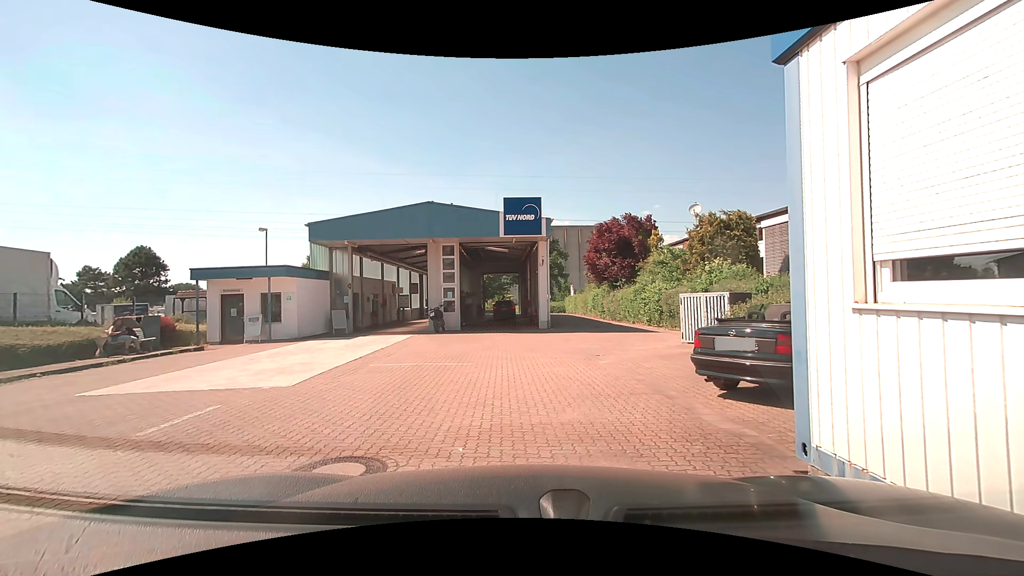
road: service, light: Day
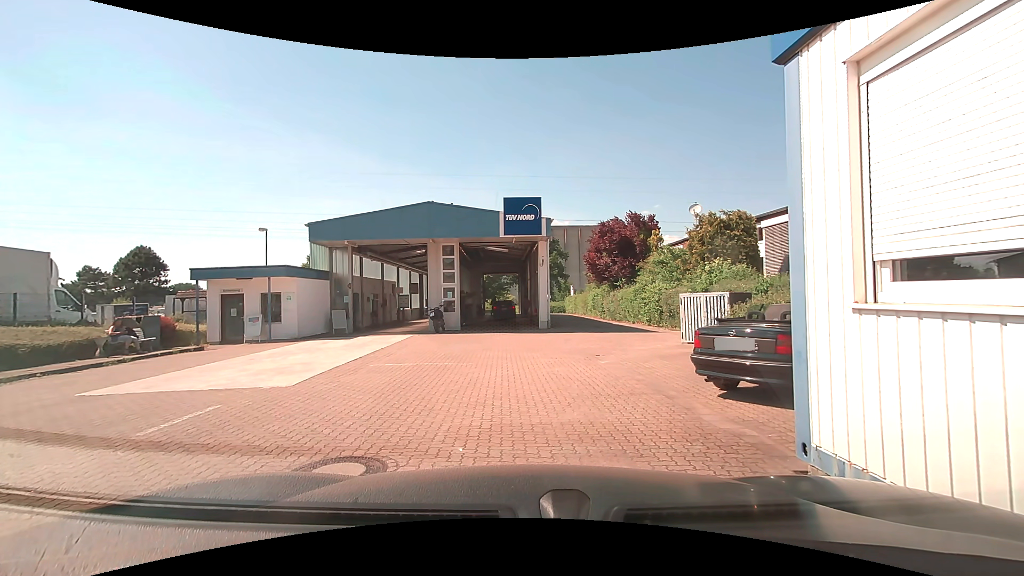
(0.0, 0.0) m; 0°
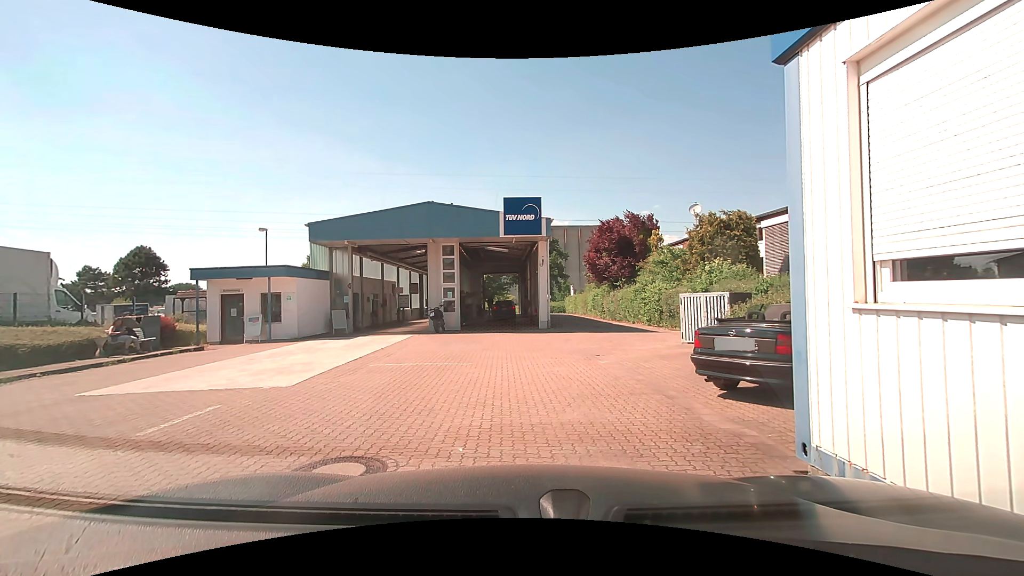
(0.0, 0.0) m; 0°
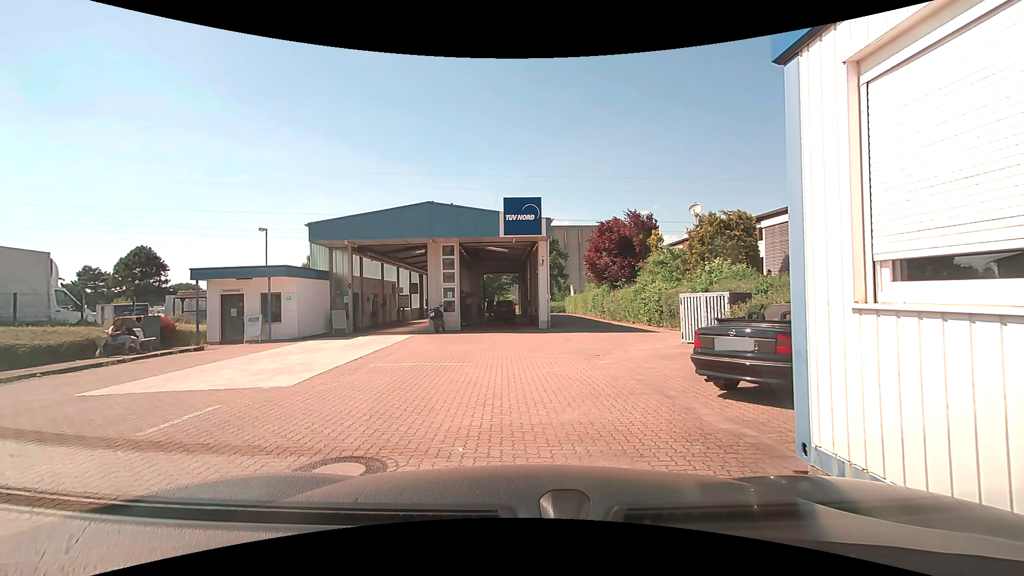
(0.0, 0.0) m; 0°
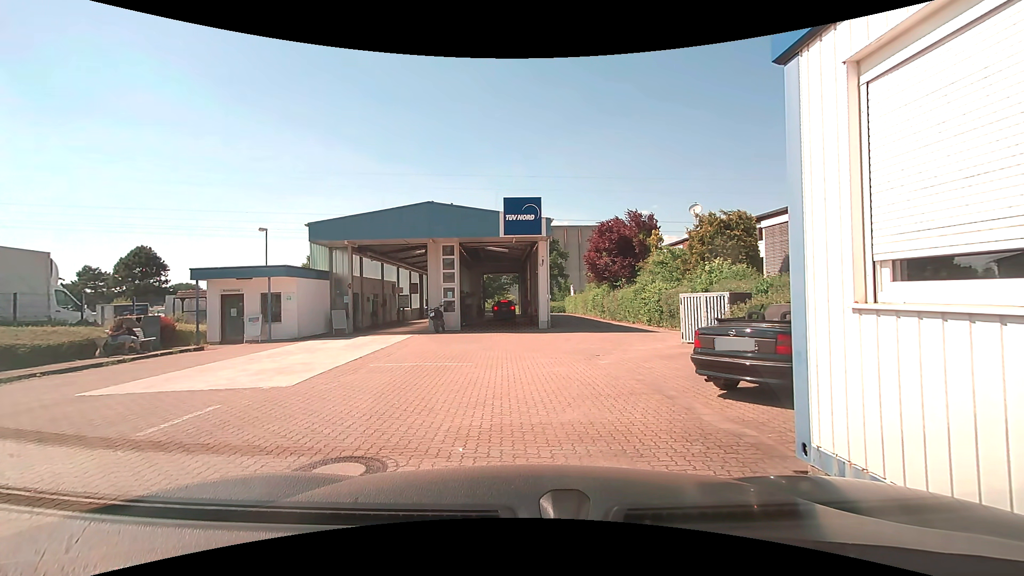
(0.0, 0.0) m; 0°
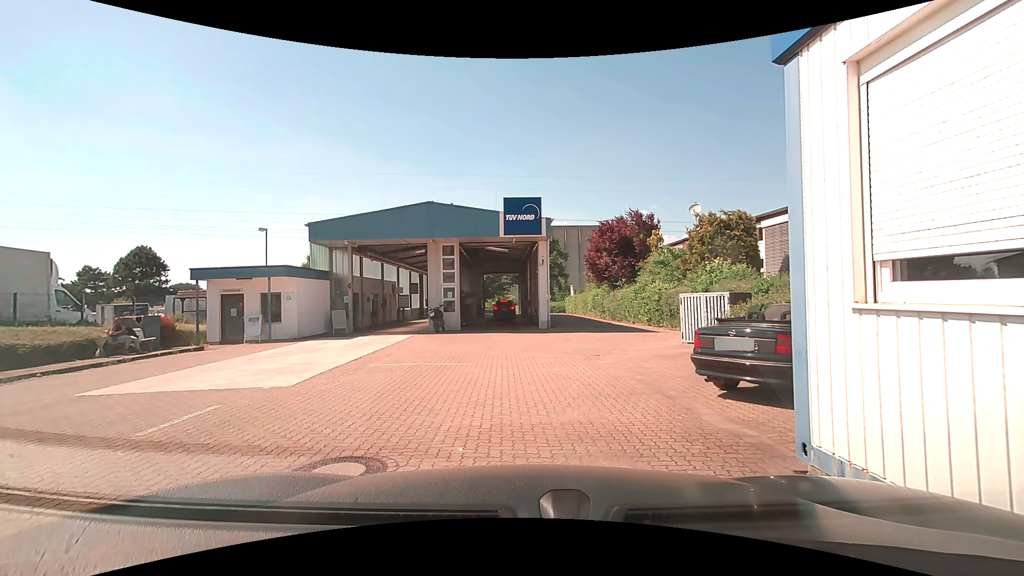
(0.0, 0.0) m; 0°
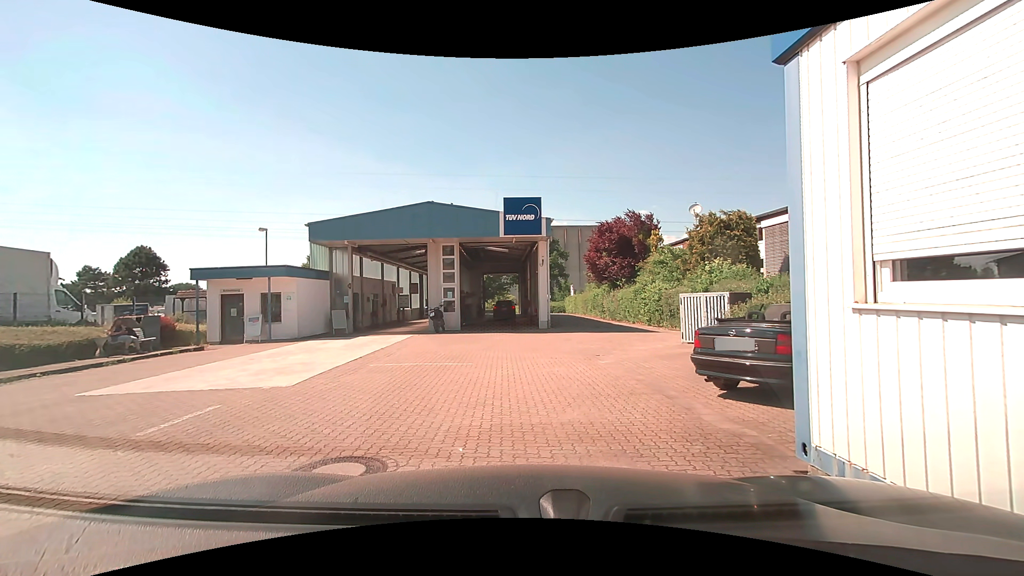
(0.0, 0.0) m; 0°
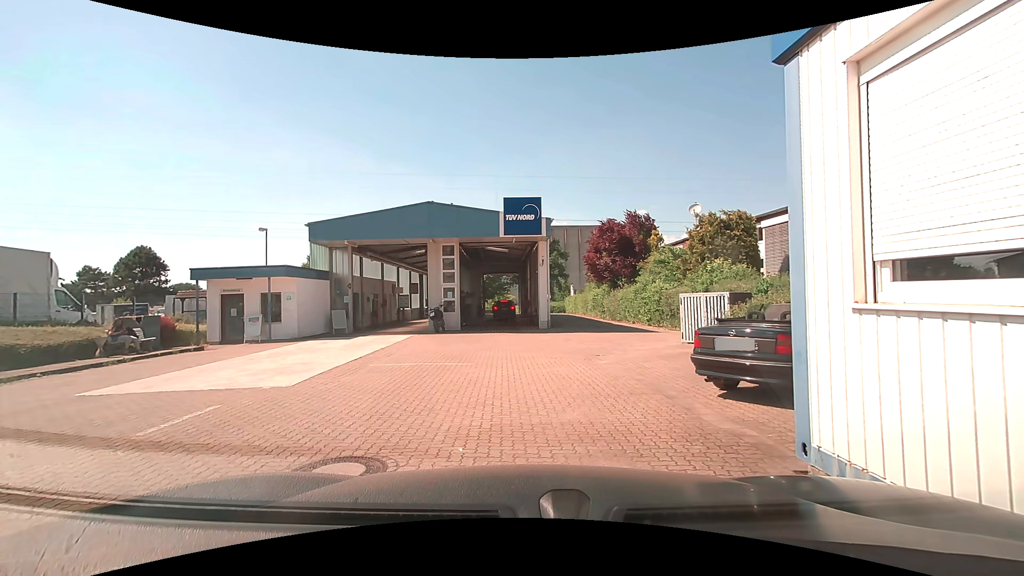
(0.0, 0.0) m; 0°
